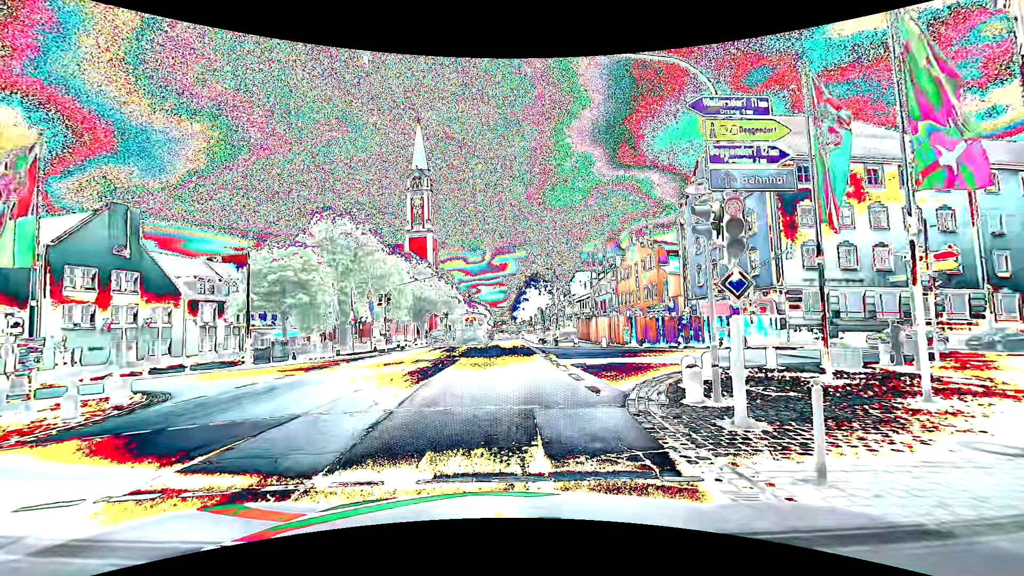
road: primary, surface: asphalt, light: Day
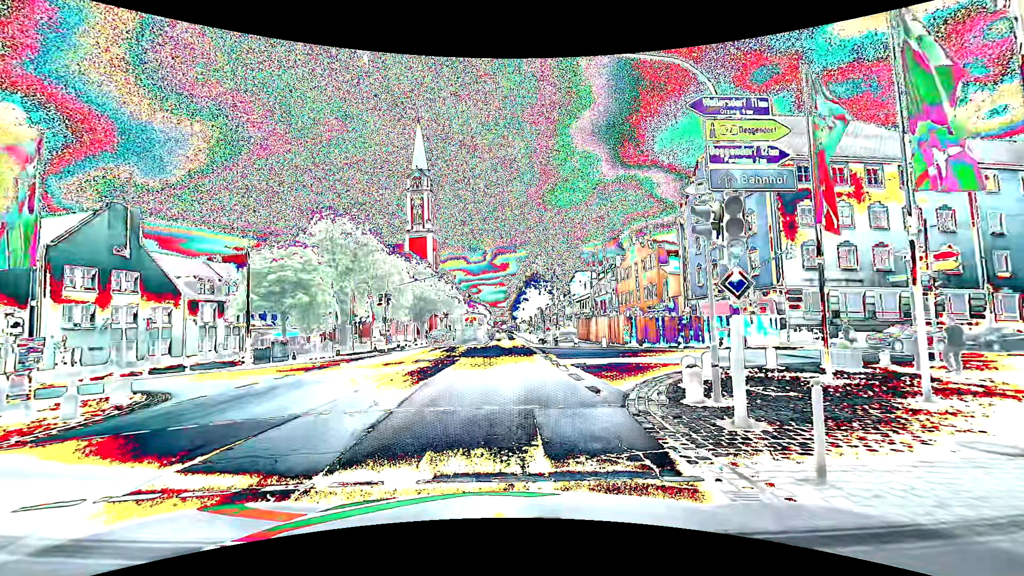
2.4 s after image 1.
(0.0, 0.0) m; 0°
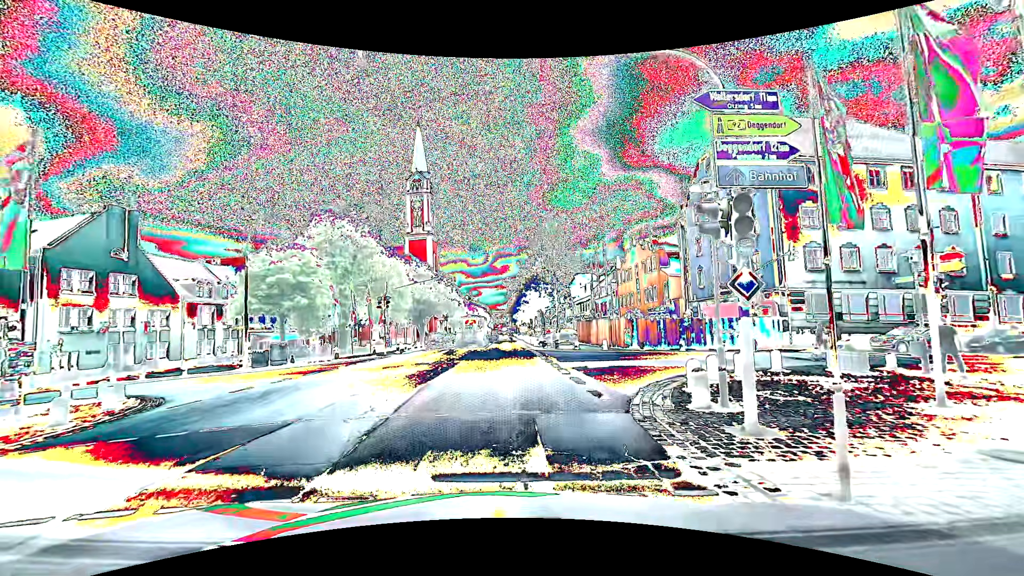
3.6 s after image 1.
(0.0, +0.3) m; 0°
